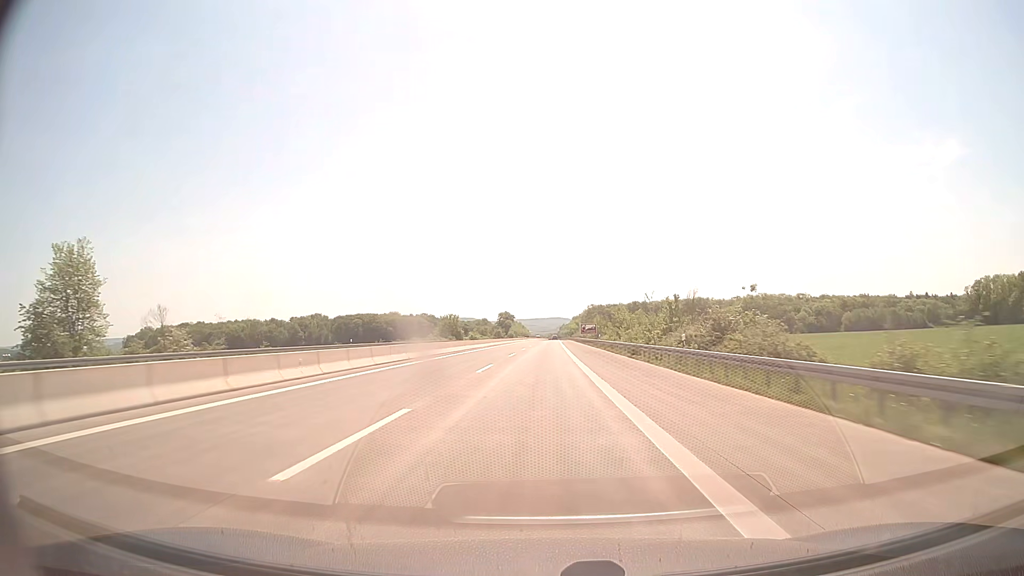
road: motorway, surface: concrete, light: Day
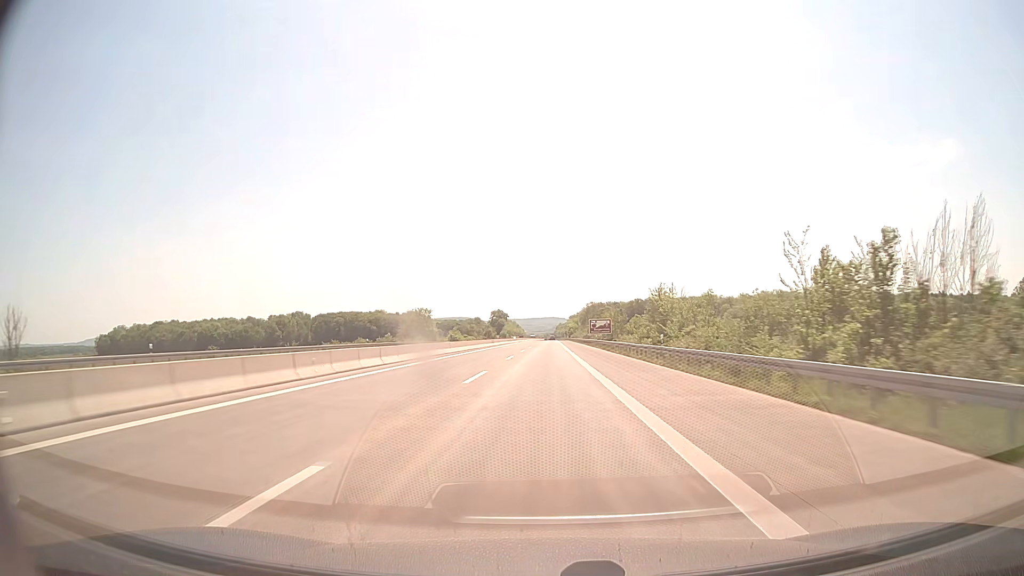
(+0.1, +41.3) m; 0°
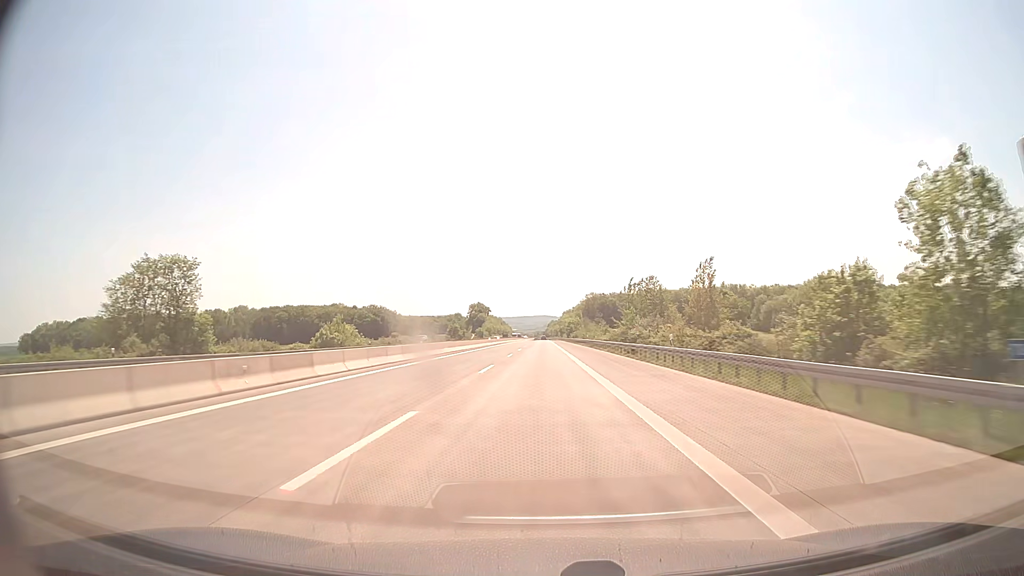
(+1.0, +103.3) m; +1°
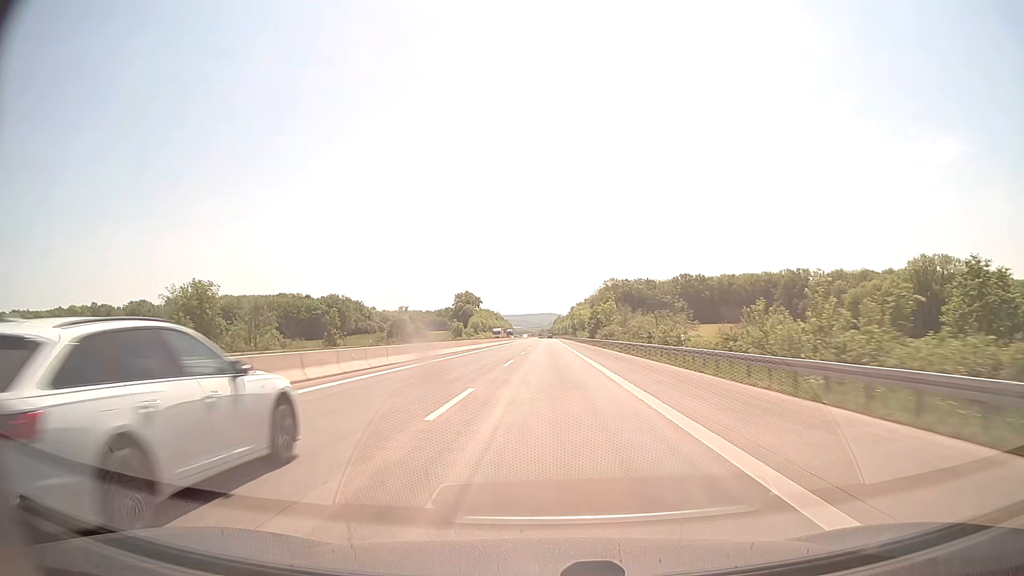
(-0.5, +103.3) m; 0°
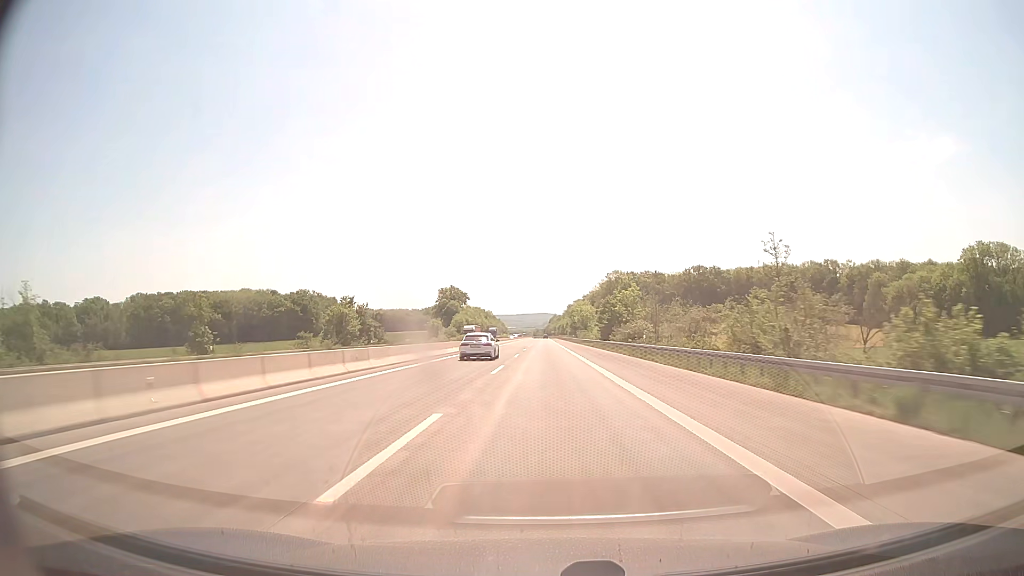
(+0.1, +41.3) m; 0°
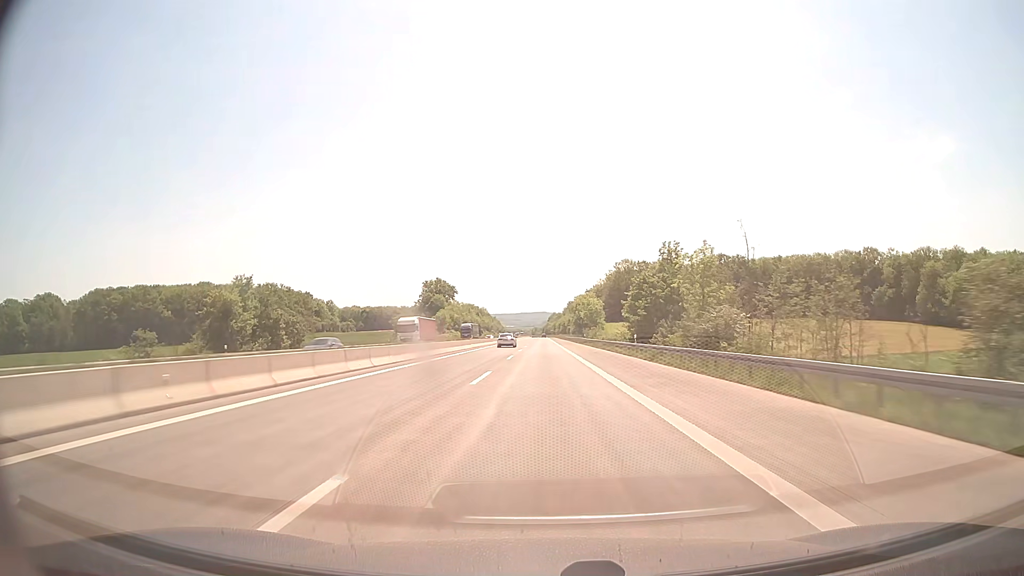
(+0.1, +41.3) m; 0°
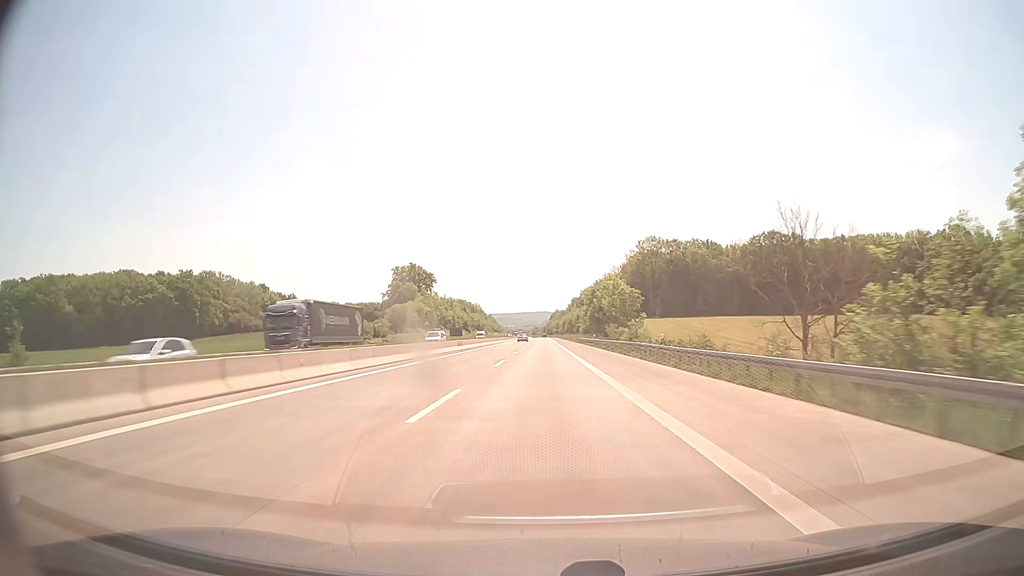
(-0.1, +62.0) m; 0°
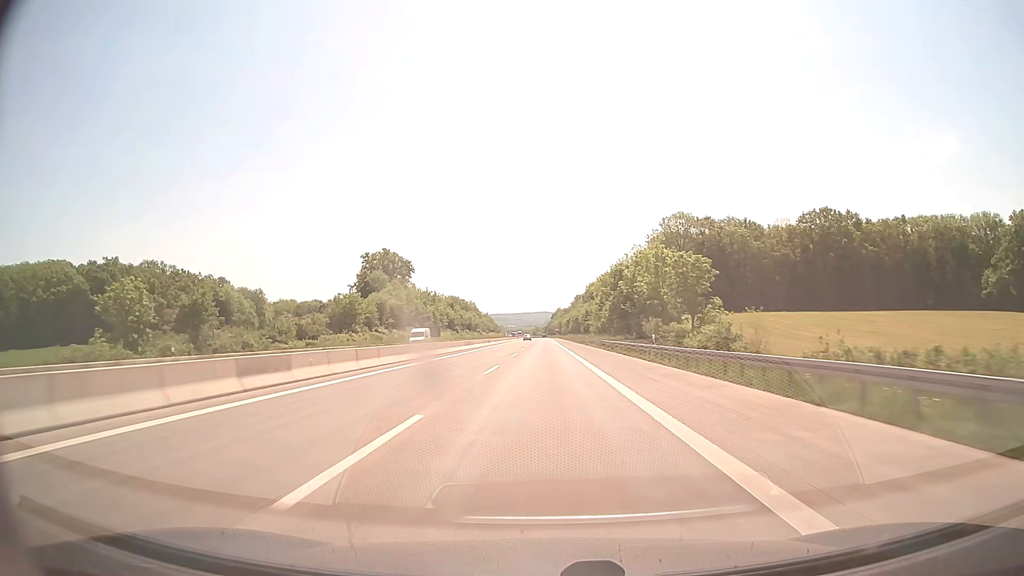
(0.0, +41.3) m; 0°
(0, +10) (0, +20) (0, +30) (0, +40) (0, +50) (0, +60) (0, +70) (0, +80) (0, +90) (0, +100) m
